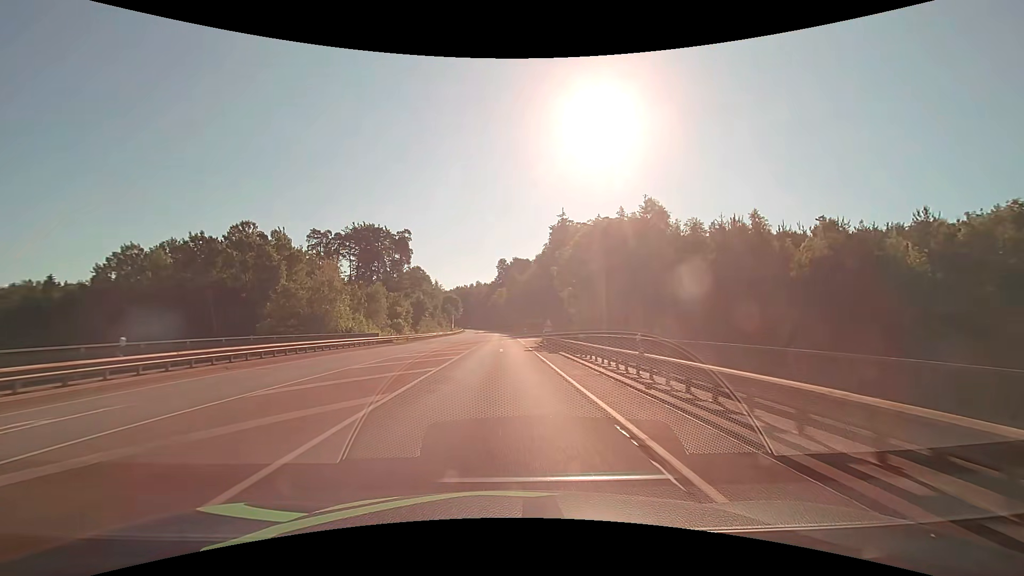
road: secondary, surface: asphalt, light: Day
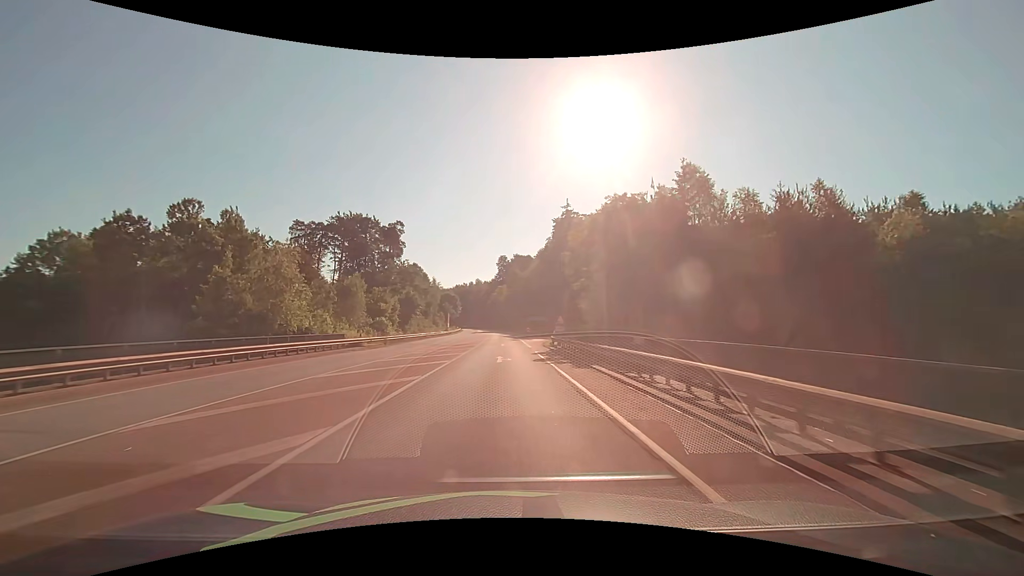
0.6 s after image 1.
(0.0, +10.7) m; 0°
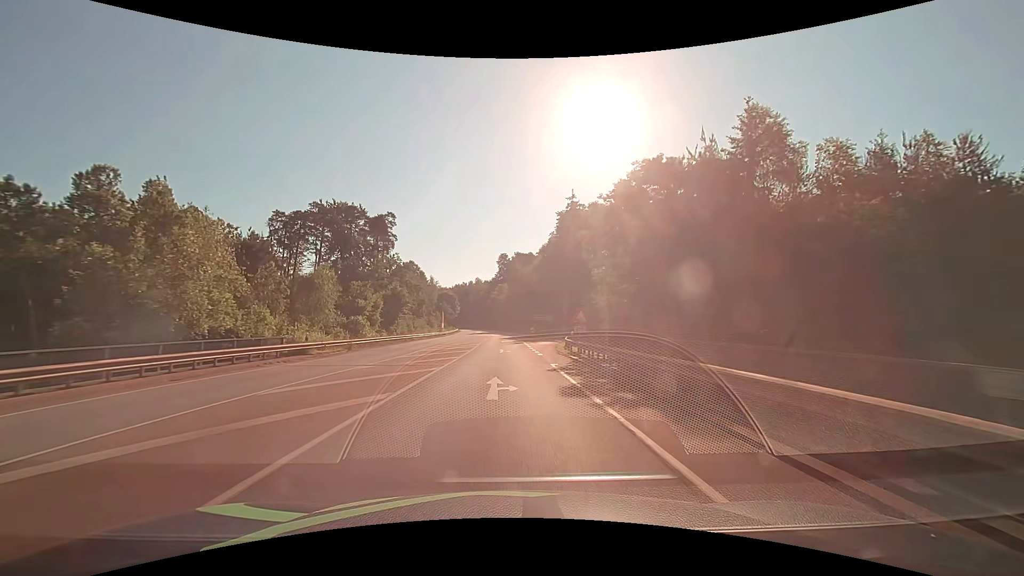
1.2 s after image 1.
(0.0, +10.7) m; 0°
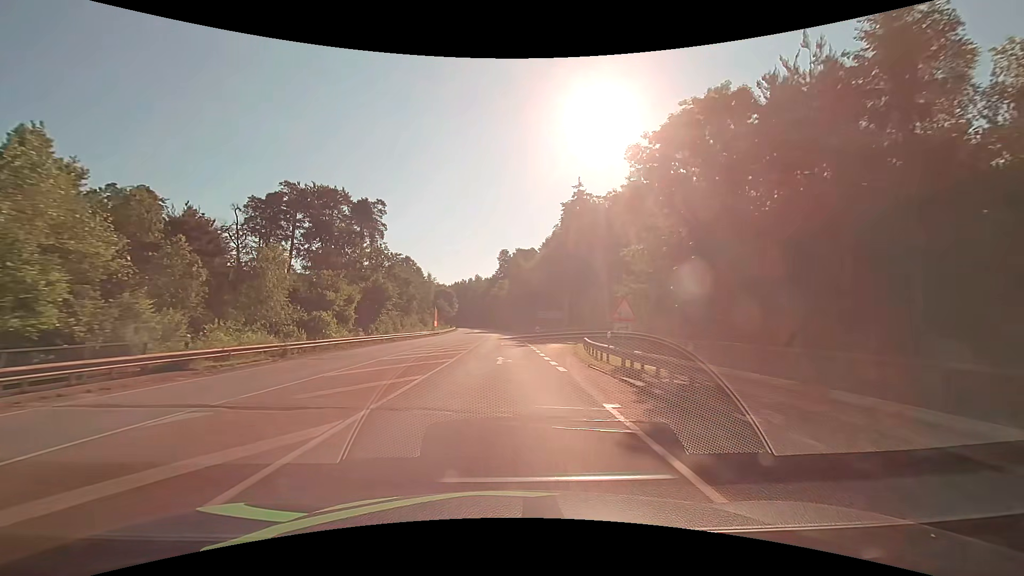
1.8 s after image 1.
(0.0, +10.7) m; 0°
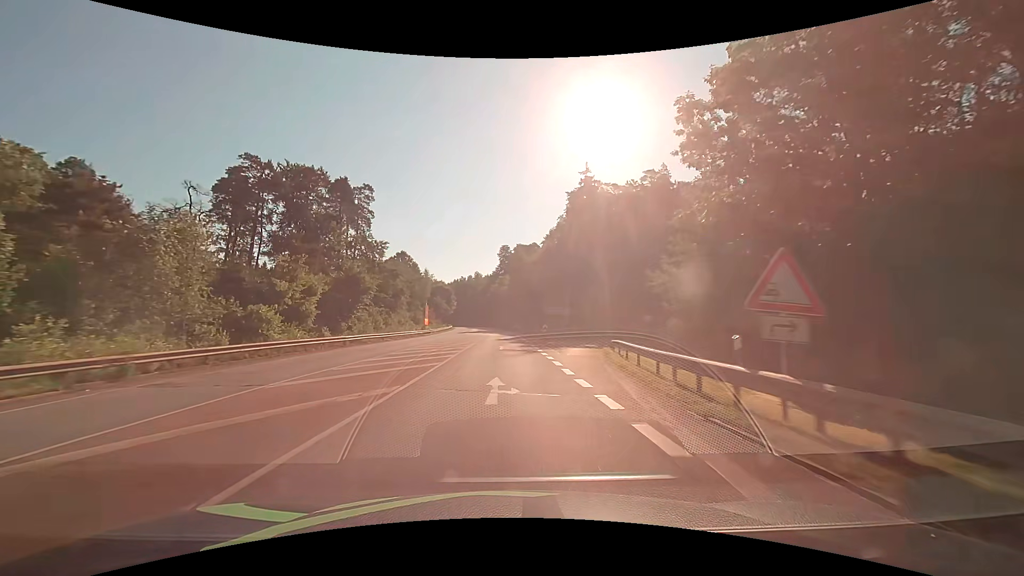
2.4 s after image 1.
(0.0, +10.7) m; 0°
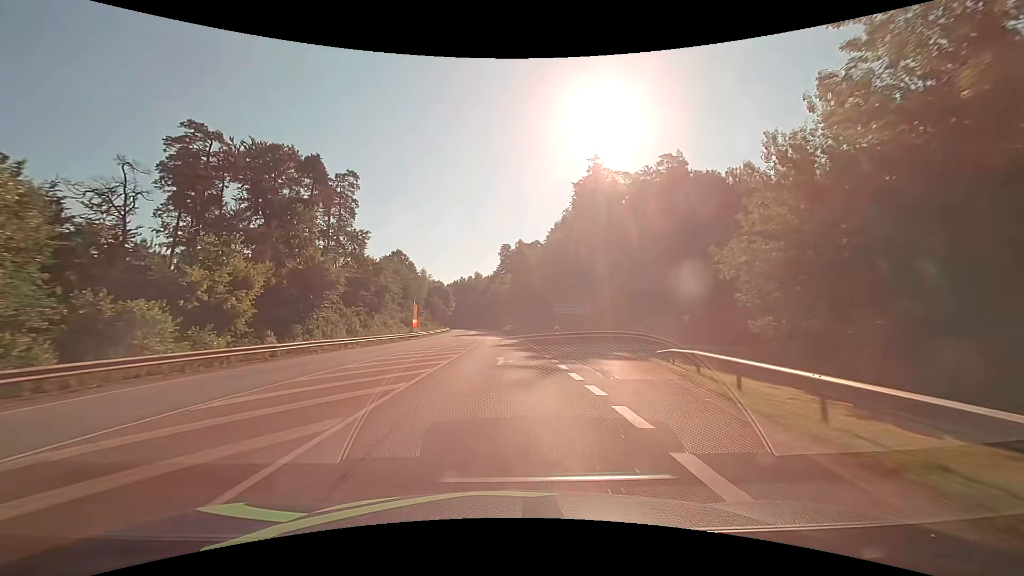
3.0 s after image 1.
(0.0, +10.7) m; 0°
